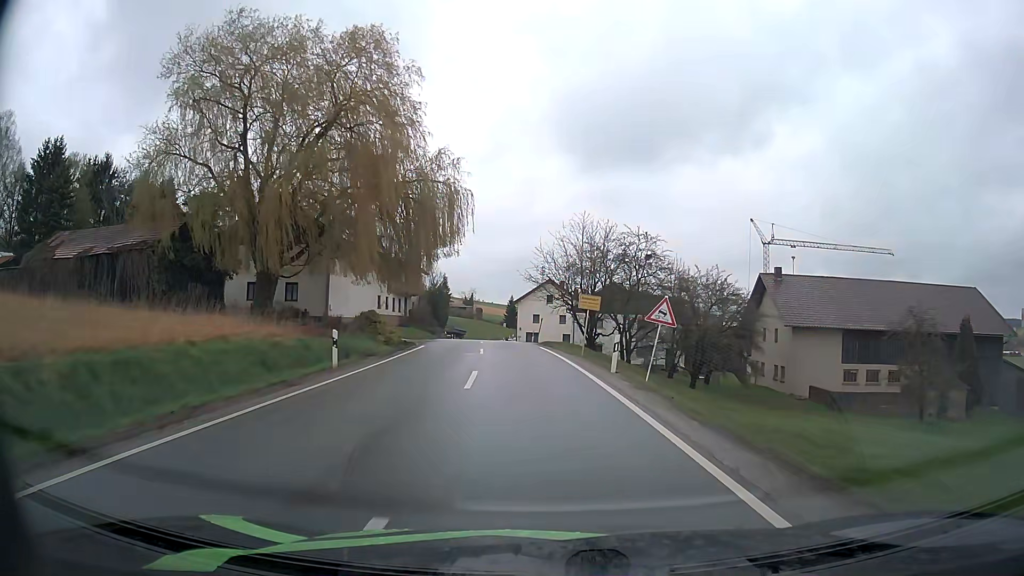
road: secondary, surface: asphalt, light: Day
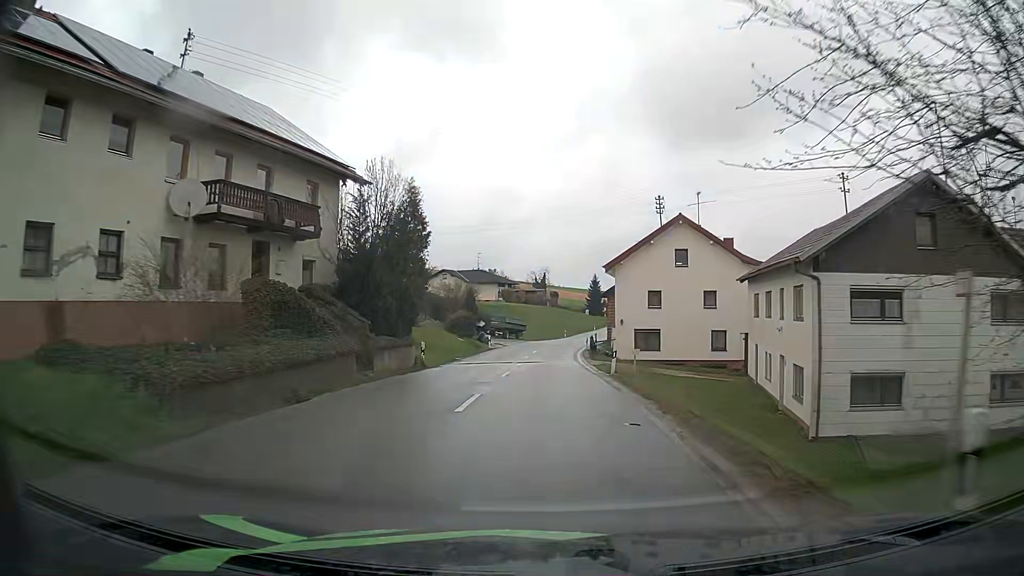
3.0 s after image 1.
(-2.8, +44.3) m; -7°
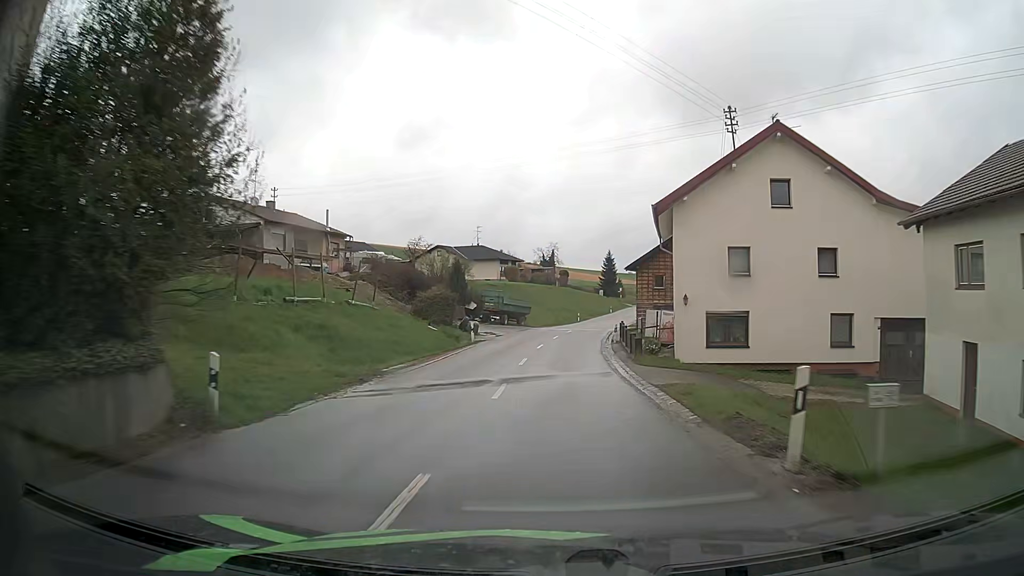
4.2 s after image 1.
(-0.1, +16.4) m; 0°
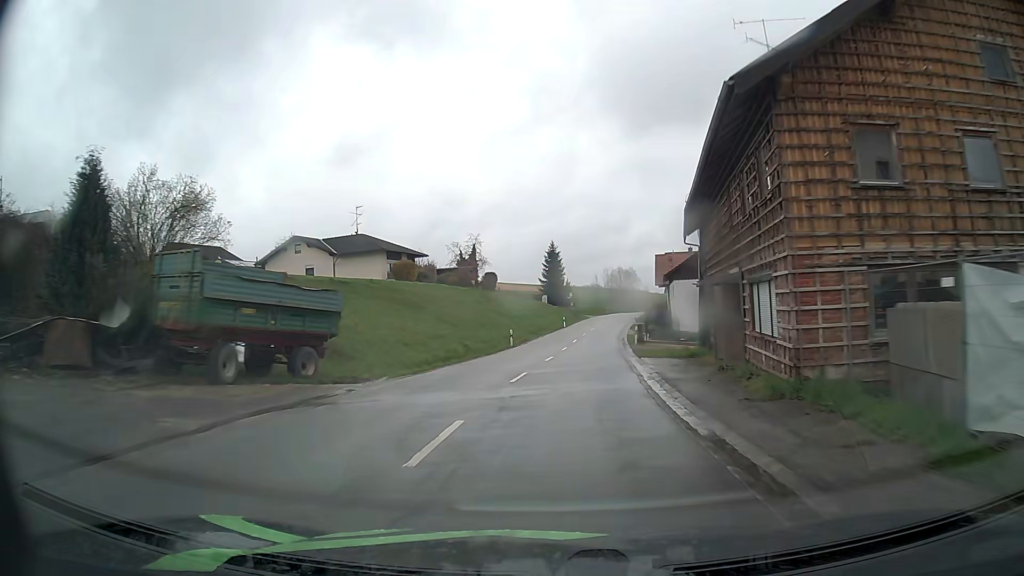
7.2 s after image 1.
(+1.6, +42.3) m; +5°
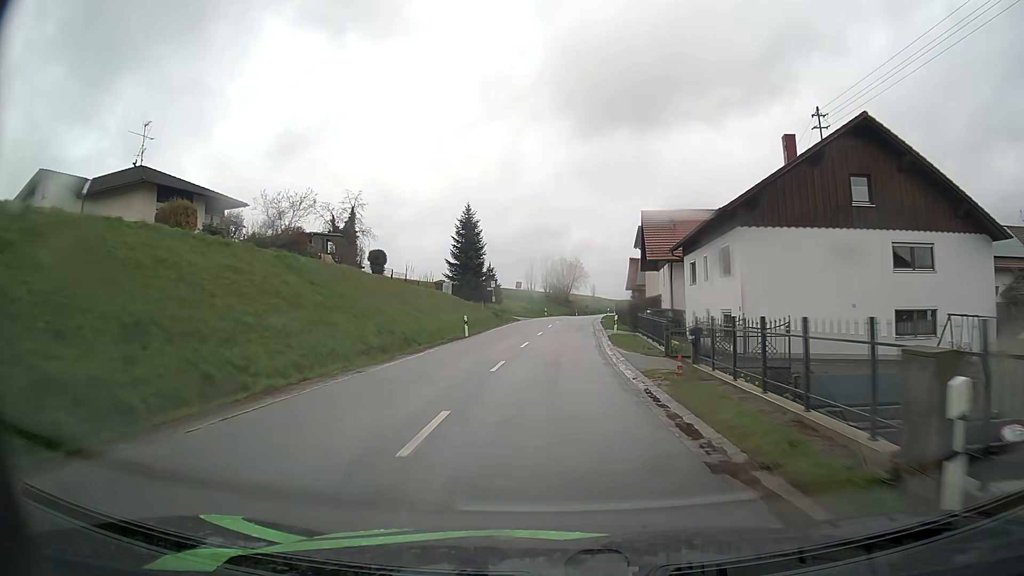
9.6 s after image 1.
(+2.1, +36.1) m; +6°
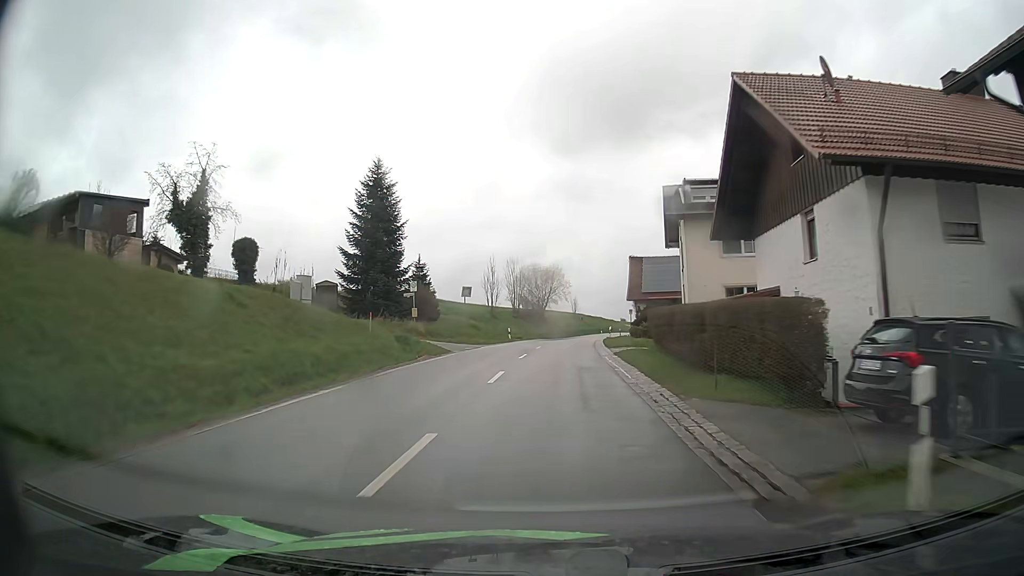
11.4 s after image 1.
(+0.7, +28.7) m; +2°
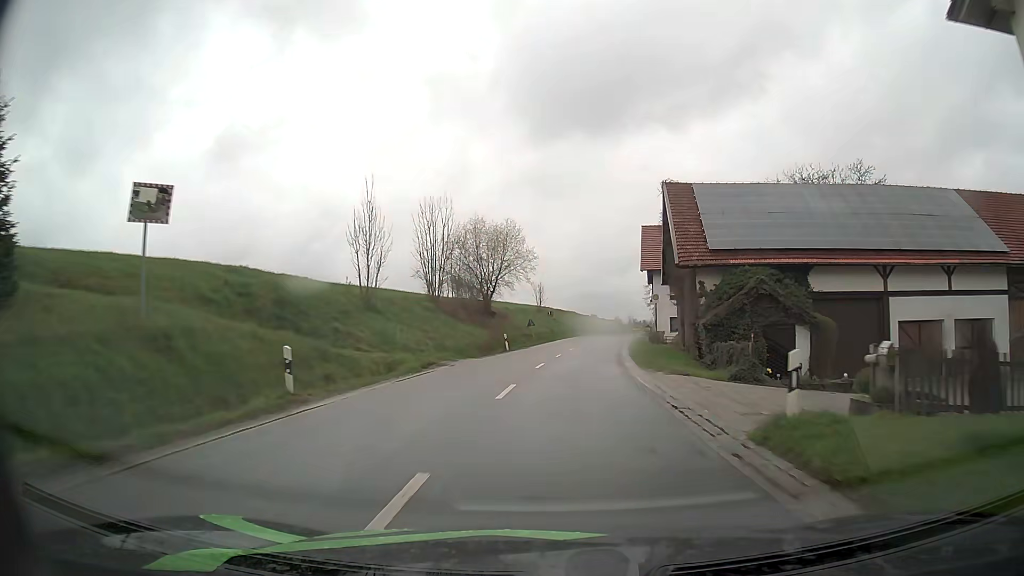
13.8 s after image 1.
(+0.7, +38.3) m; +3°
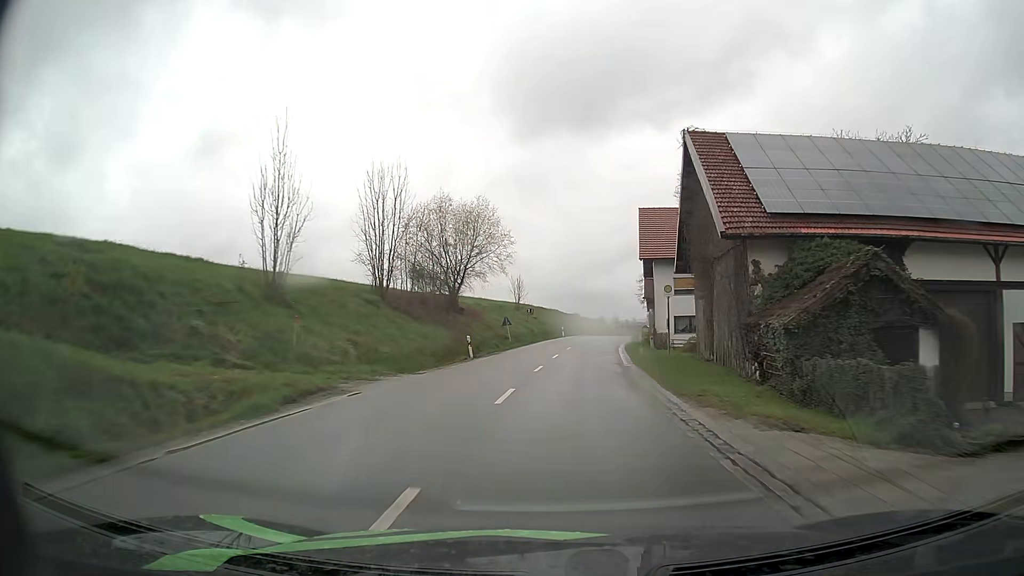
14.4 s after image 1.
(+0.1, +9.6) m; +1°
(0, +10) (+1, +20) (+1, +30) (+2, +40) (+3, +50) (+5, +60) (+6, +70) (+8, +79) (+10, +89) (+12, +99) m
